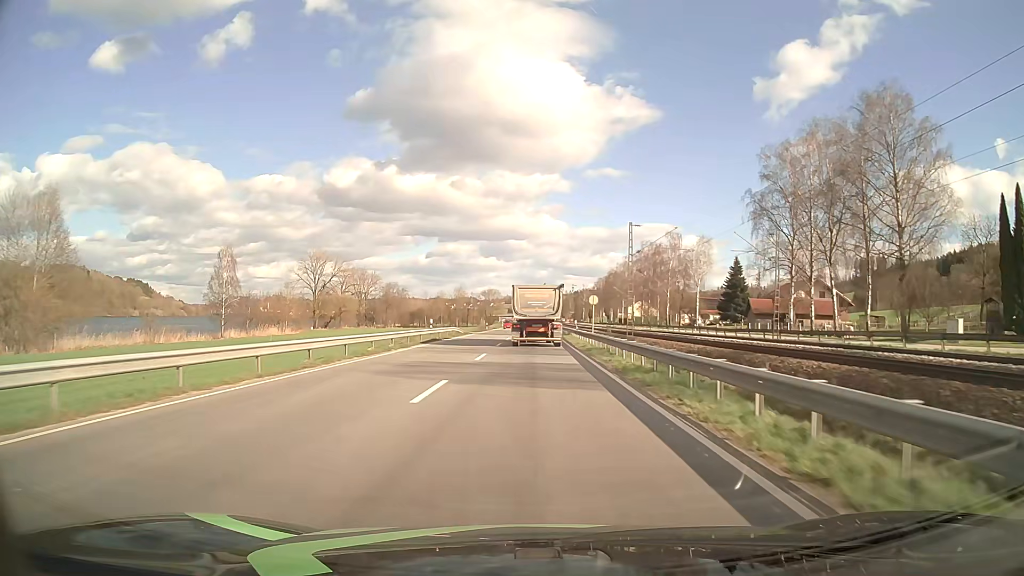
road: primary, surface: asphalt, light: Day
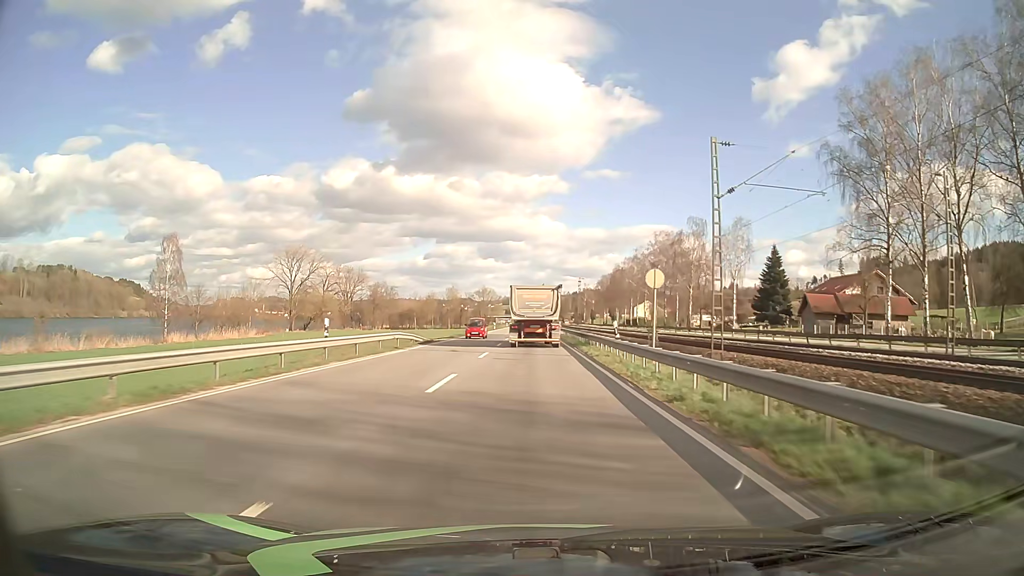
(0.0, +22.5) m; 0°
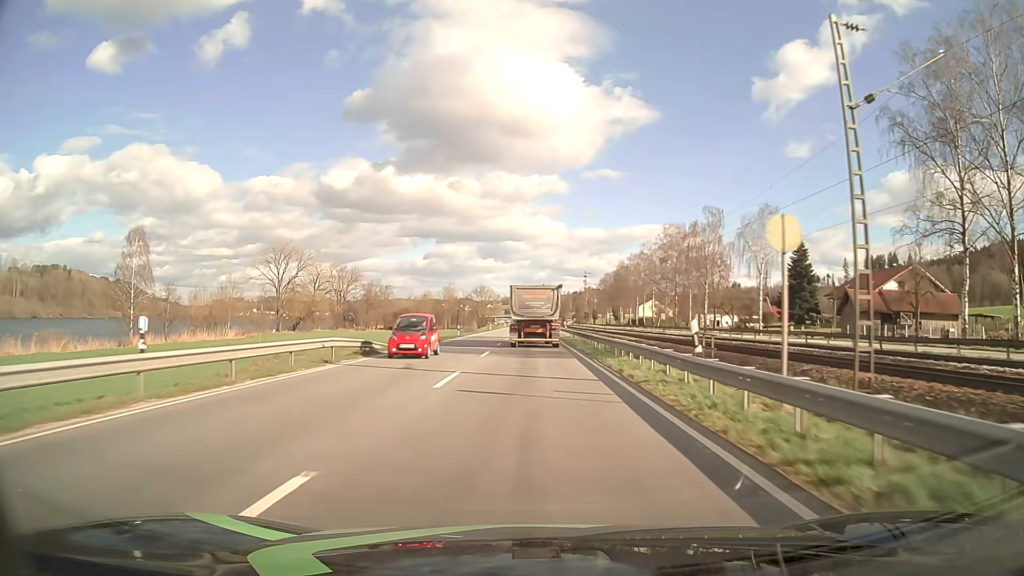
(0.0, +11.2) m; 0°
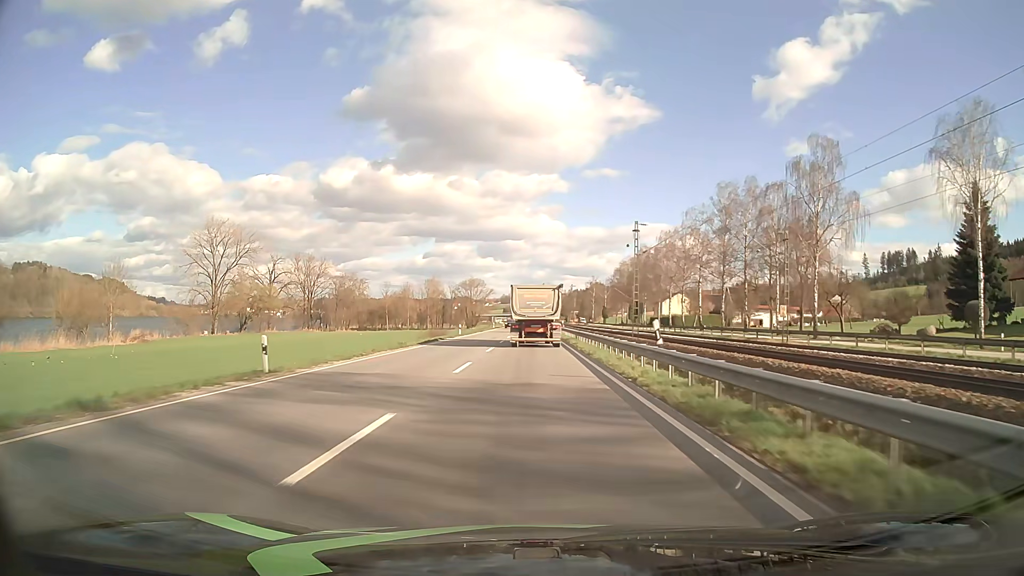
(+0.1, +44.5) m; 0°
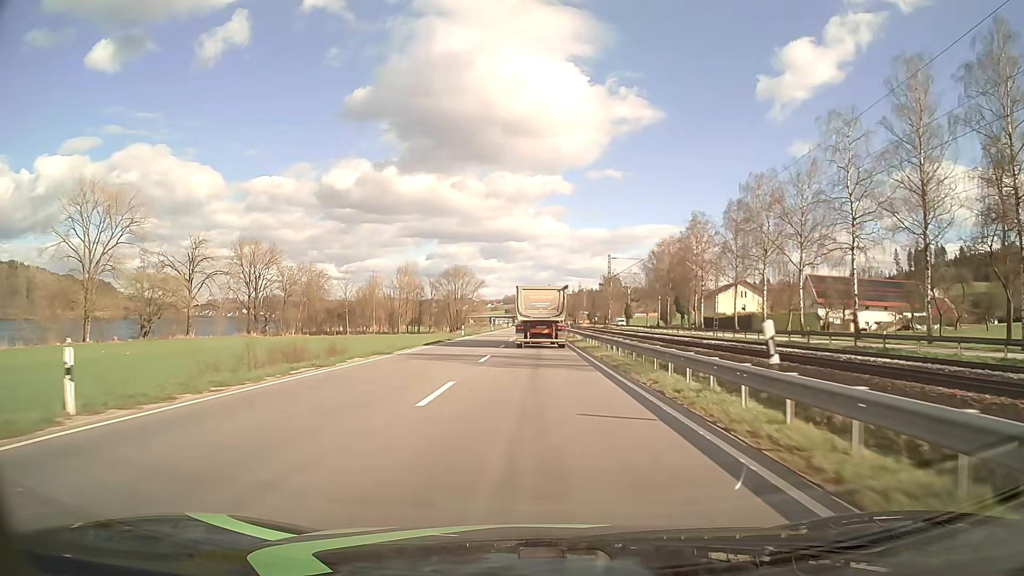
(-0.1, +55.2) m; 0°
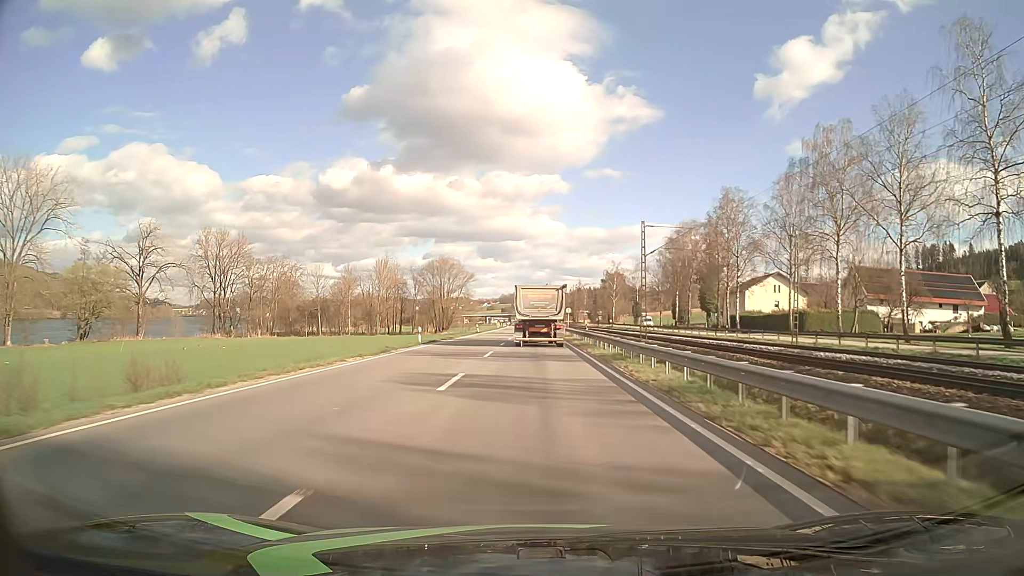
(+0.1, +21.9) m; 0°
(0, +10) (0, +20) (0, +30) (0, +40) (0, +50) (0, +60) (0, +70) (0, +80) (0, +90) (0, +100) m
